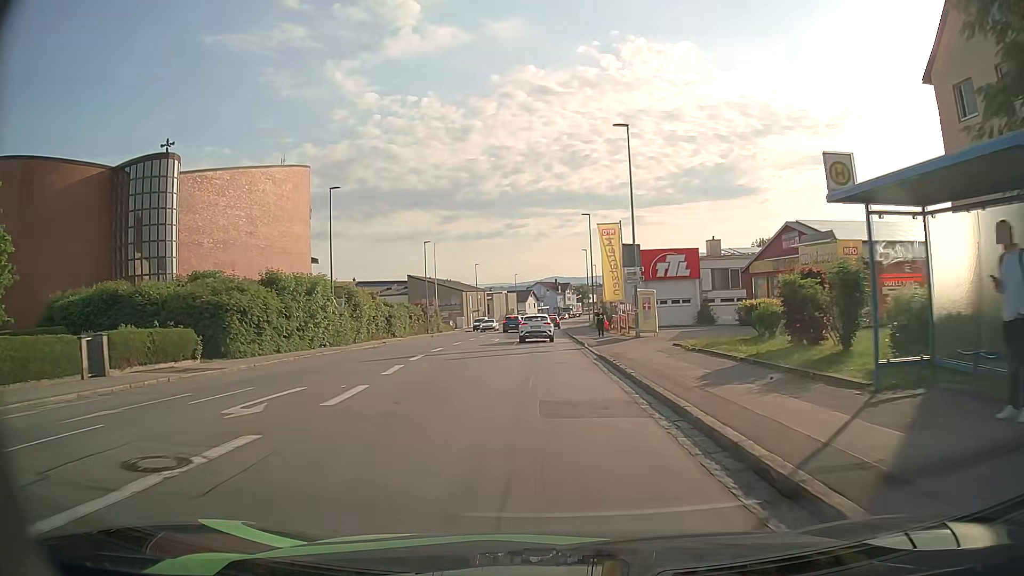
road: tertiary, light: Day
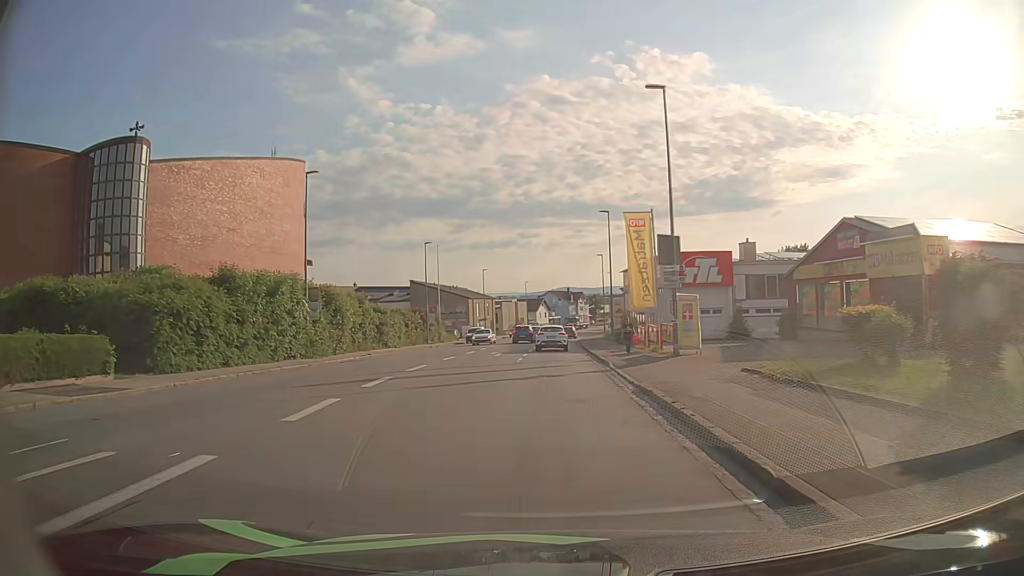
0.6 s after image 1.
(-0.1, +7.1) m; -1°
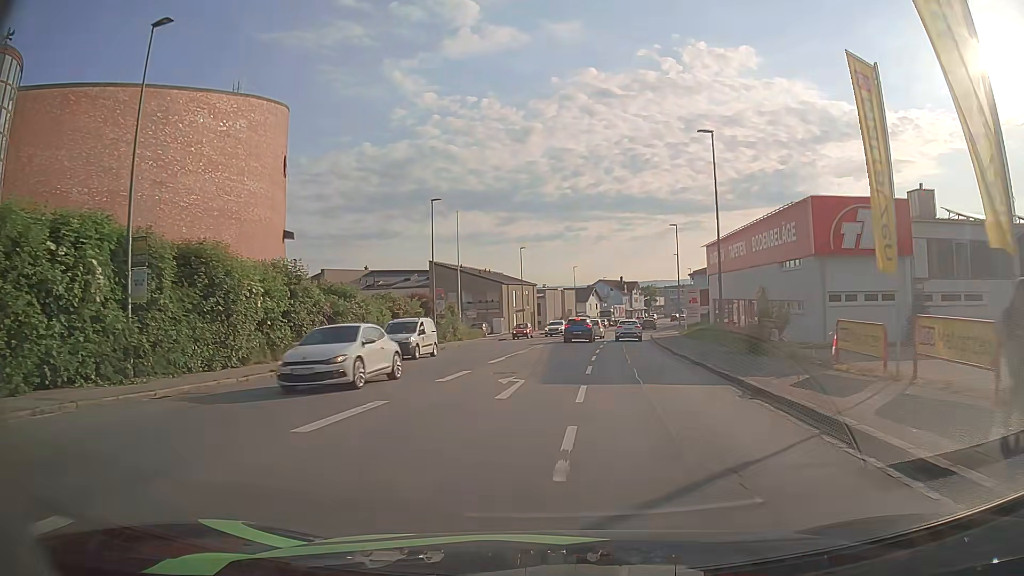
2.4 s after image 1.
(-0.6, +21.0) m; -4°
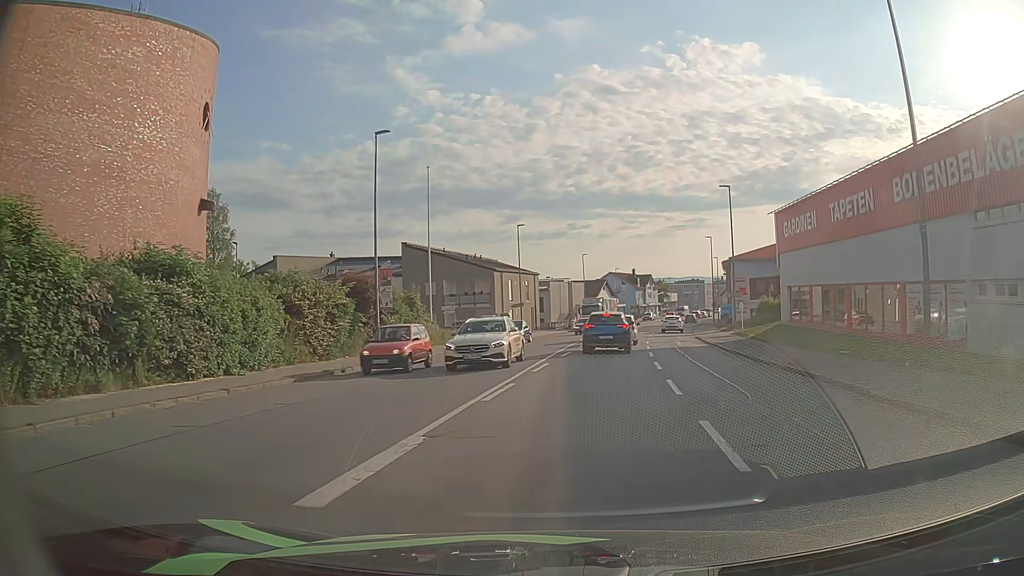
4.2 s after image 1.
(-0.2, +17.3) m; -1°
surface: asphalt
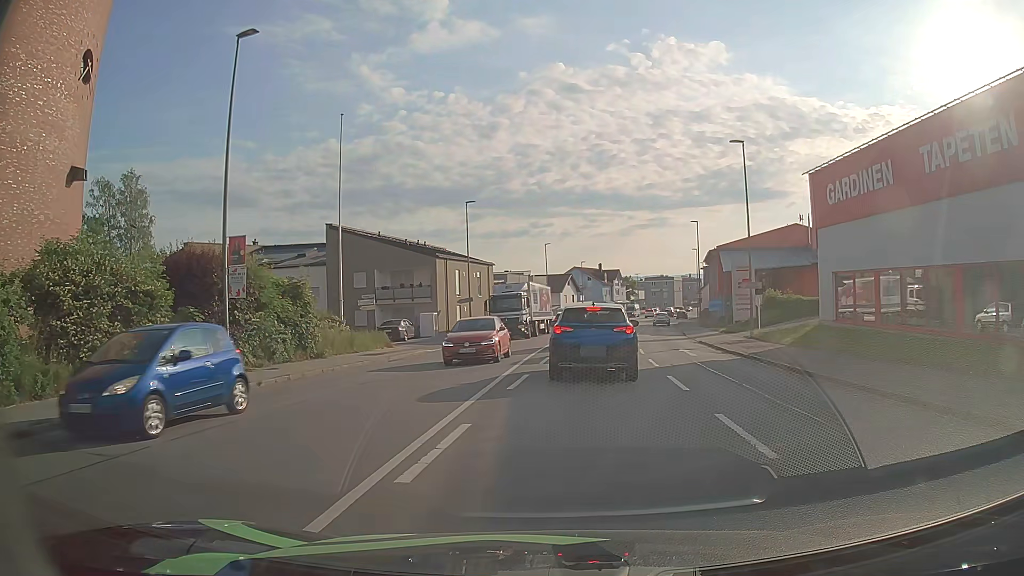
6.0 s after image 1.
(+0.5, +11.6) m; +4°
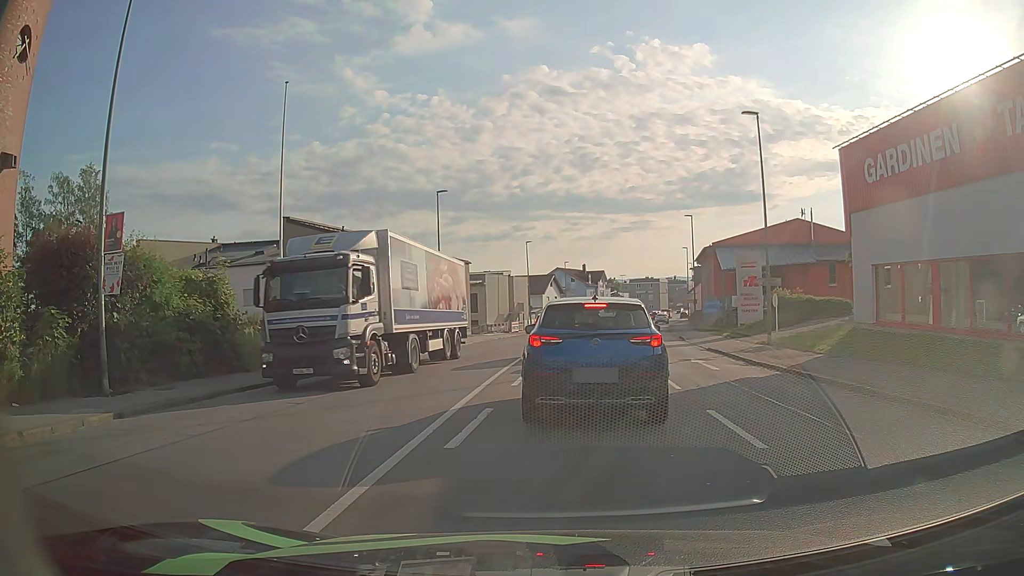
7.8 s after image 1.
(+0.1, +5.2) m; +1°
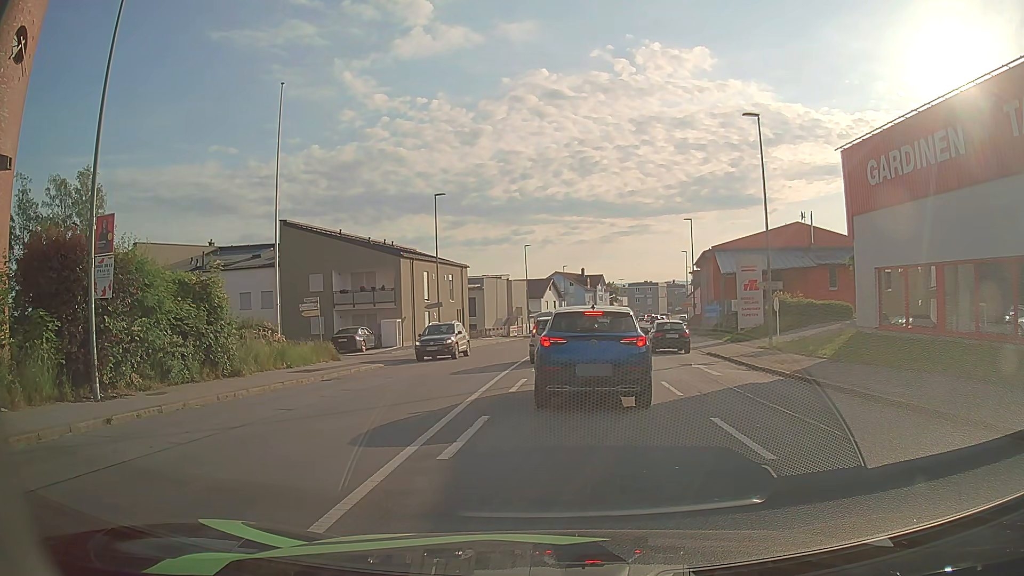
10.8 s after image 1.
(0.0, +0.4) m; 0°
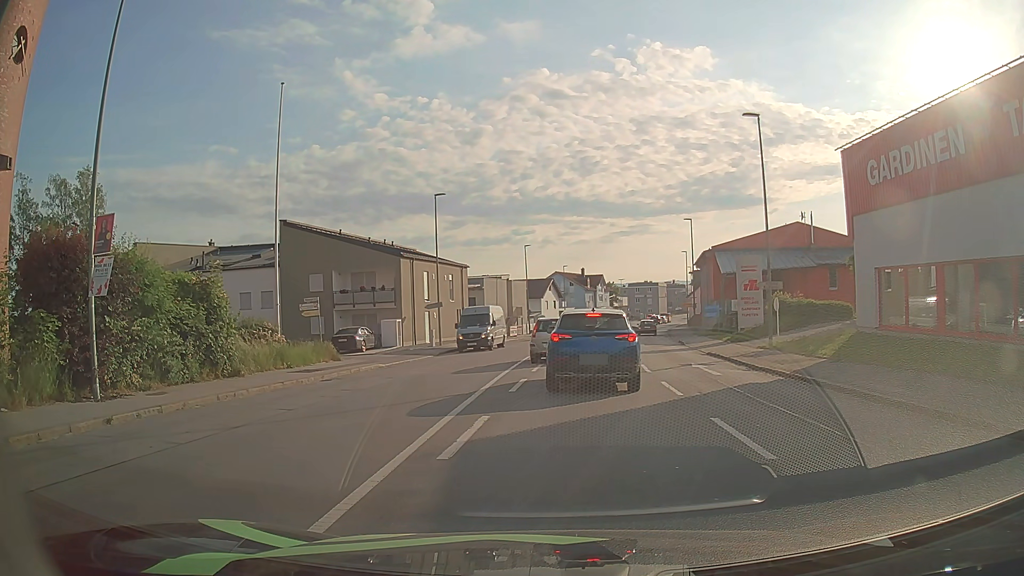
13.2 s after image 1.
(0.0, 0.0) m; 0°
(0, +10) (+1, +20) (+2, +30) (+3, +40) (+4, +50) (+6, +60) (+8, +69) (+10, +79) (+12, +89) (+14, +99) m
